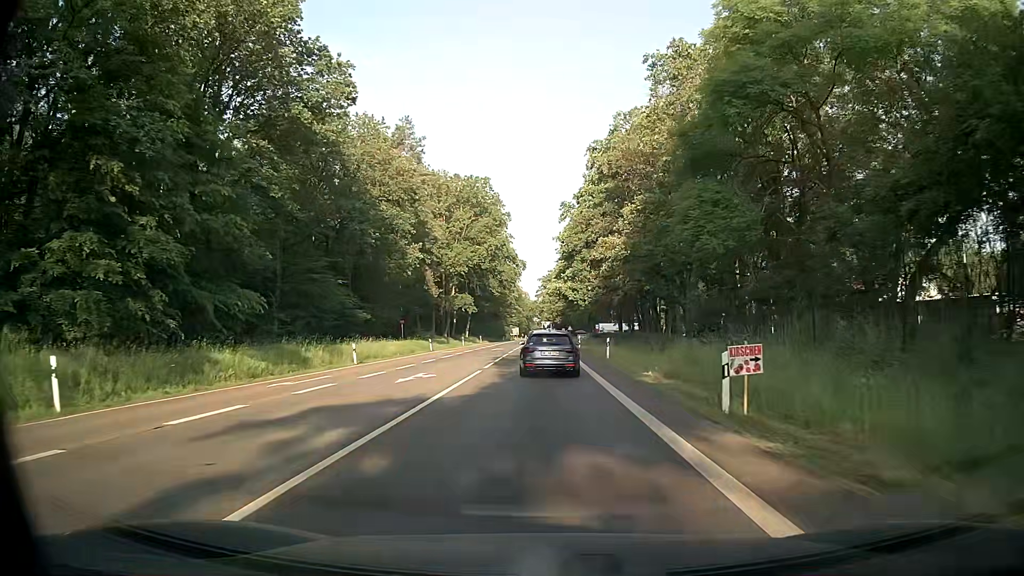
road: secondary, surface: asphalt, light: Day
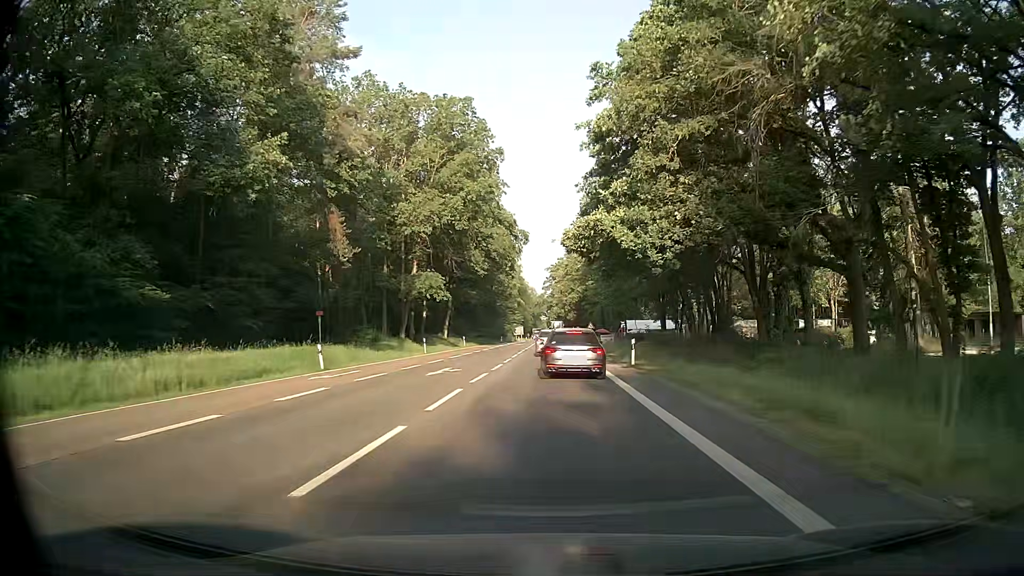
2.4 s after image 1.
(-0.2, +32.7) m; -1°
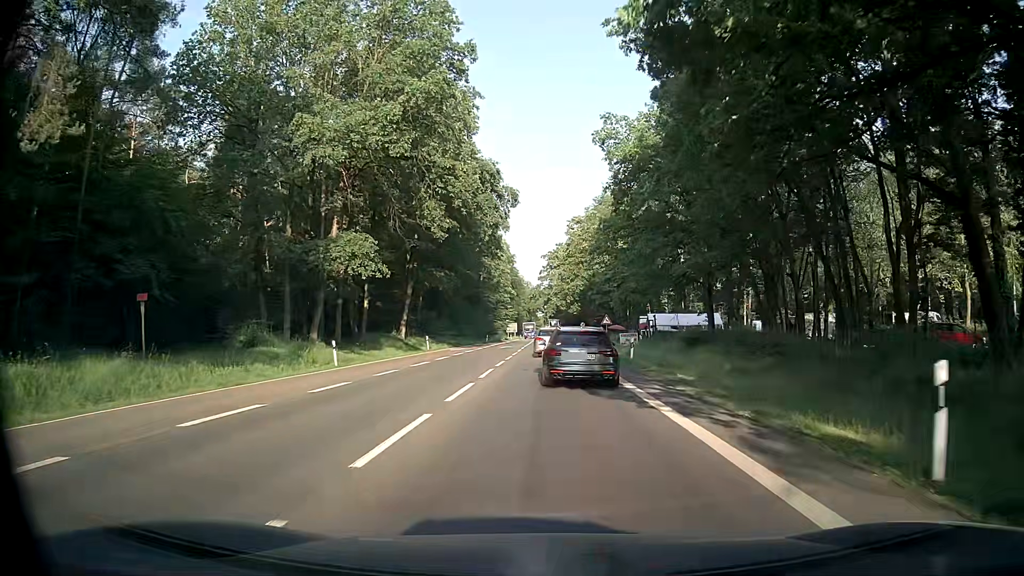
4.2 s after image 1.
(+0.2, +22.9) m; 0°
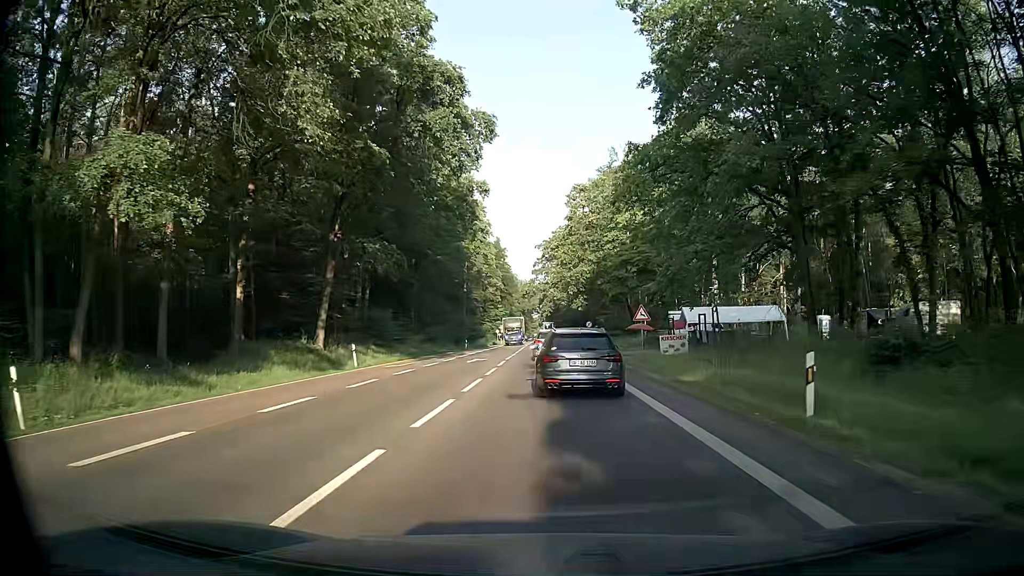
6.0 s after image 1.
(+0.3, +21.0) m; +1°
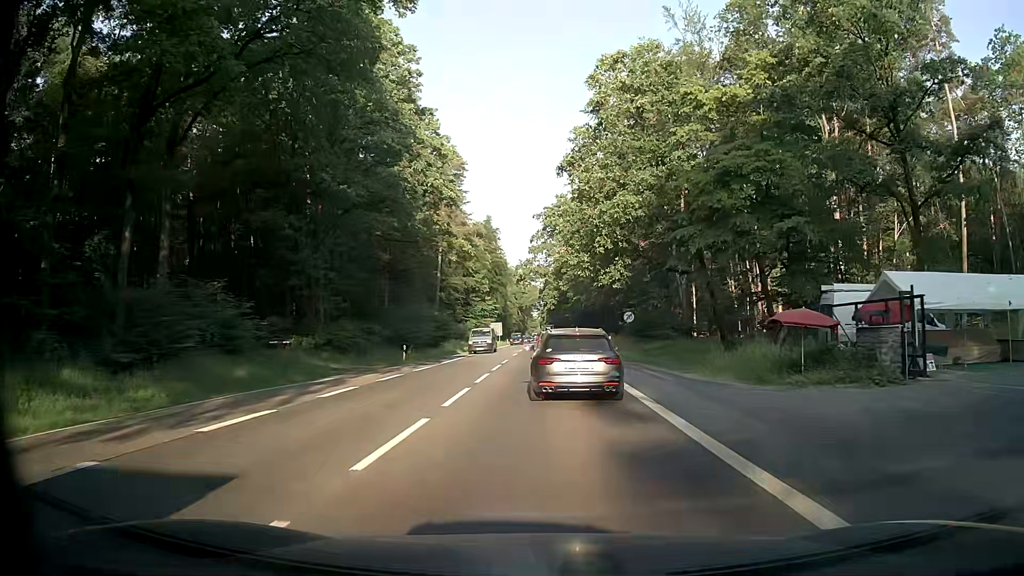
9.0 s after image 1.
(+0.2, +33.2) m; 0°
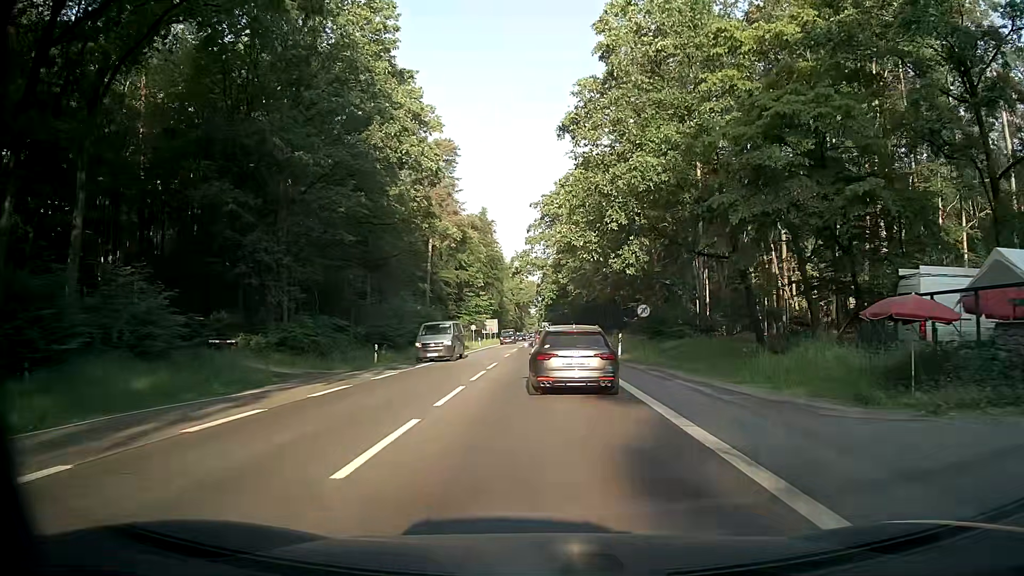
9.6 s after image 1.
(-0.1, +6.5) m; 0°
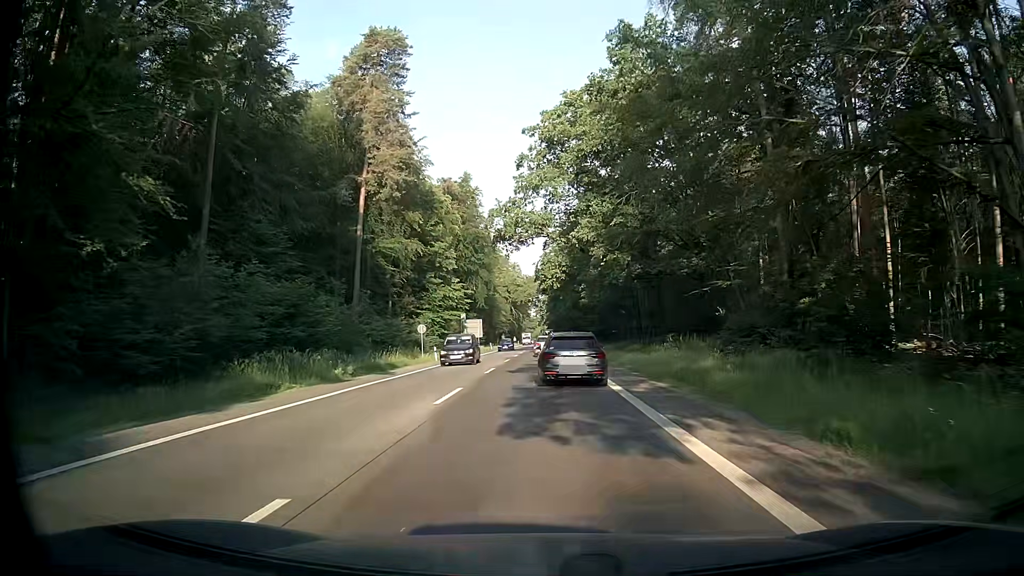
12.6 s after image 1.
(+0.3, +34.7) m; 0°
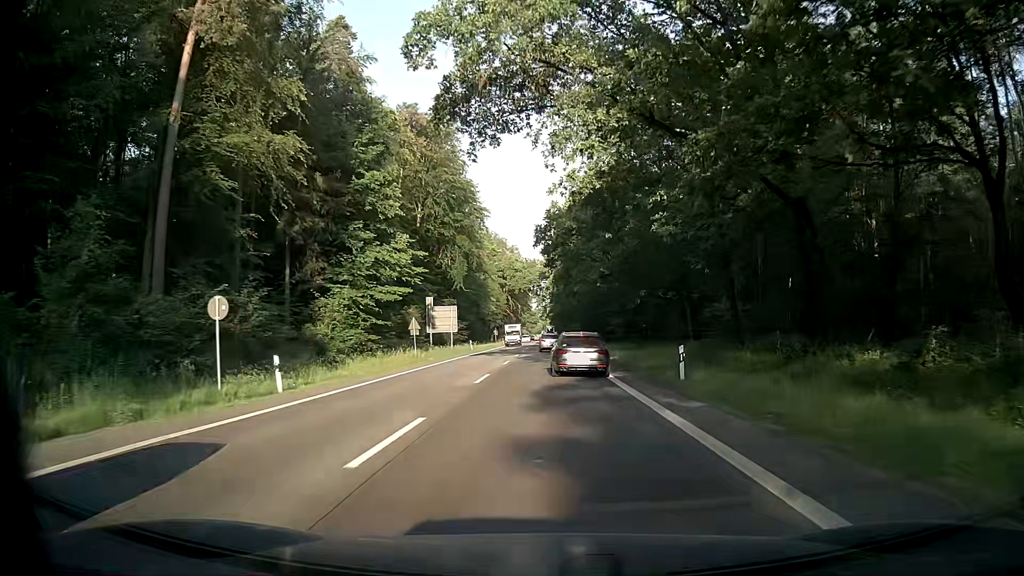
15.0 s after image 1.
(+0.1, +30.8) m; 0°
(0, +10) (0, +20) (0, +30) (0, +40) (0, +50) (0, +60) (0, +70) (0, +80) (0, +90) (0, +100) m
